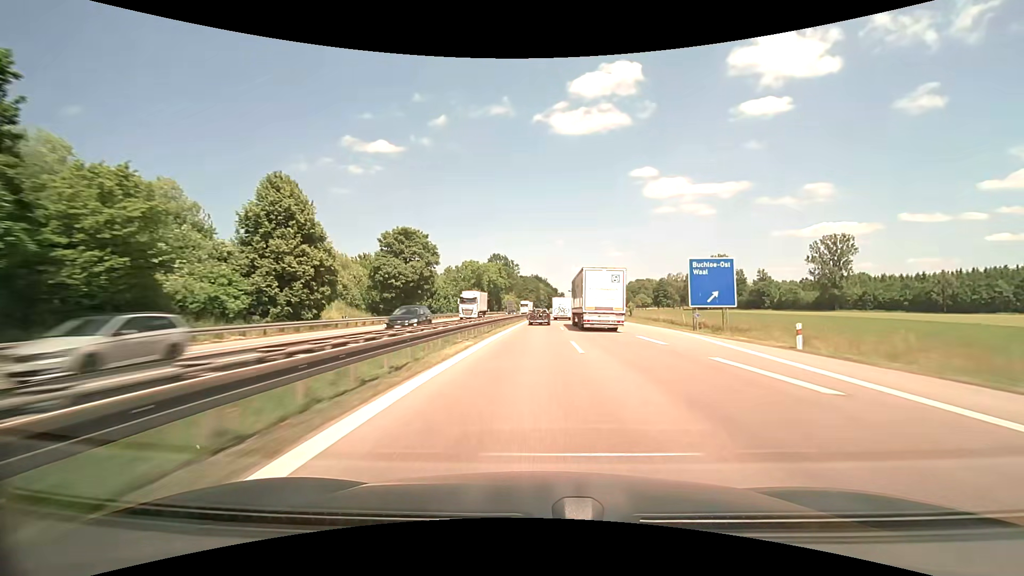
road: motorway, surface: asphalt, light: Day
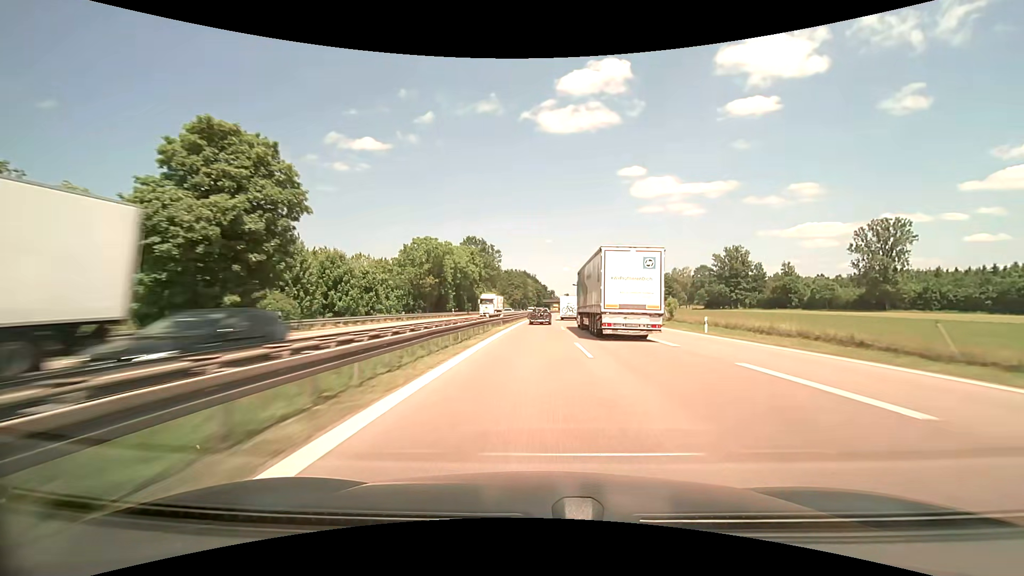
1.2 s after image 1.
(+0.2, +37.7) m; +1°
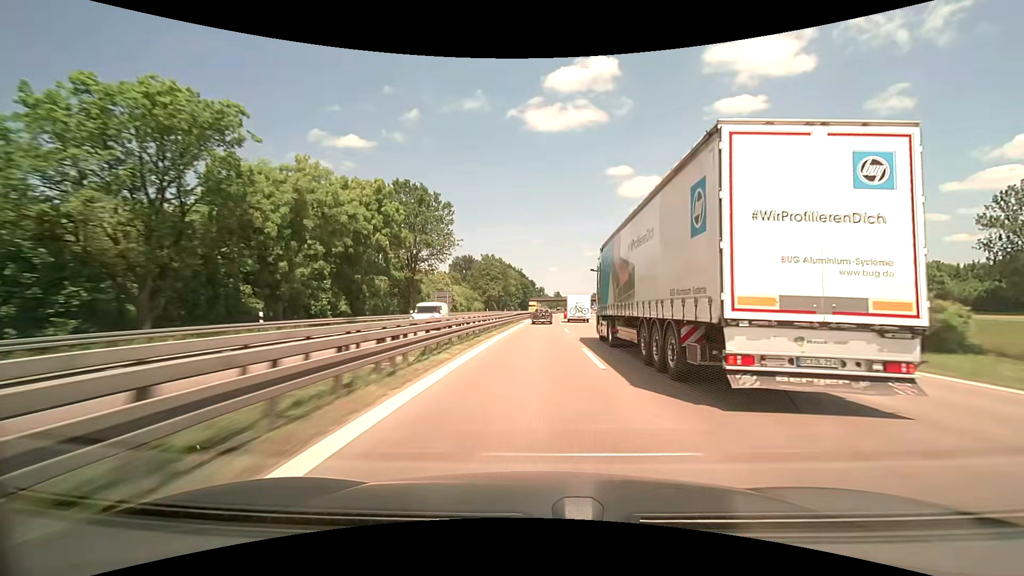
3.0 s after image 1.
(+1.2, +56.3) m; +2°
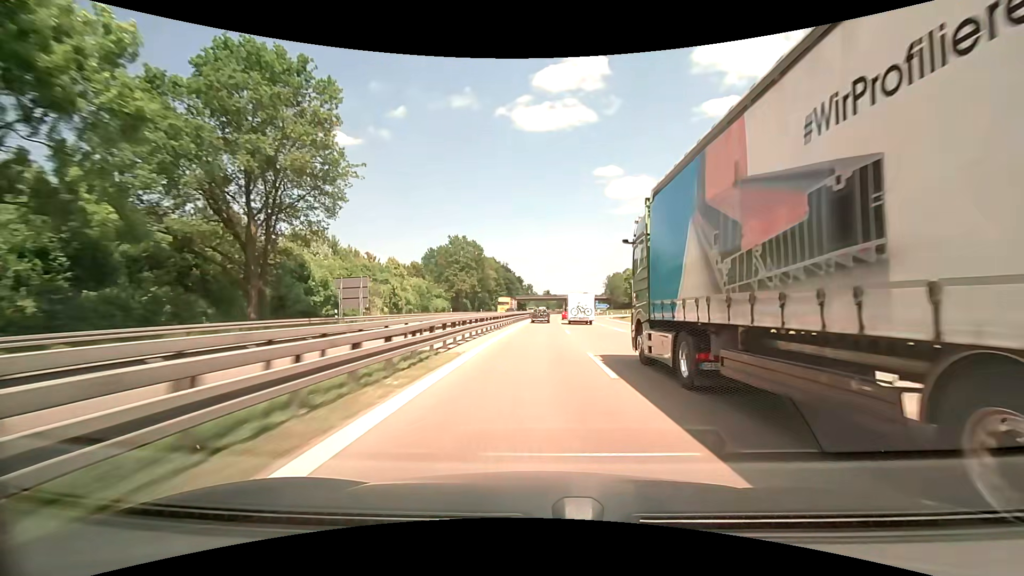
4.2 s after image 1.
(+0.4, +37.6) m; +1°
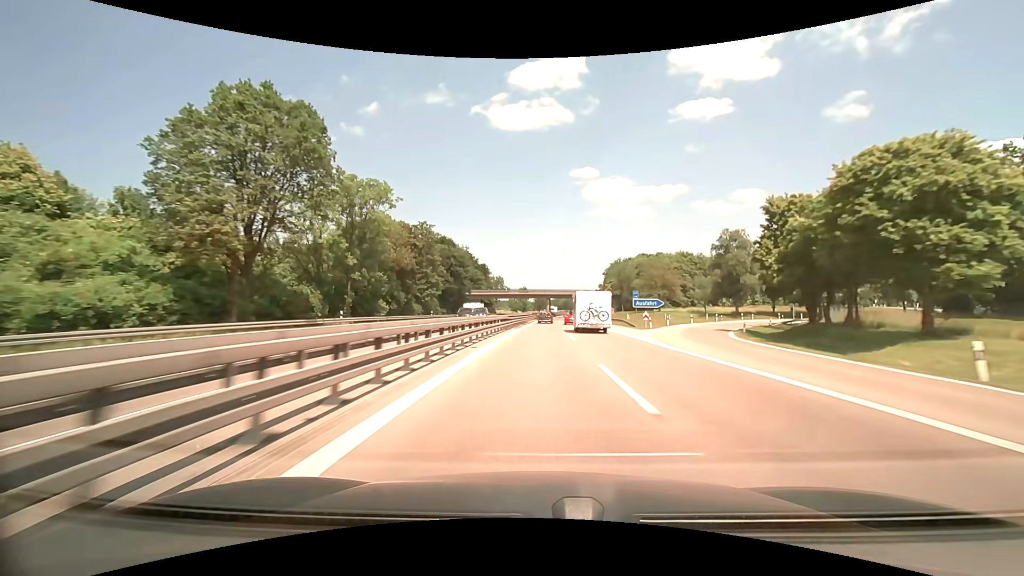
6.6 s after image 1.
(+1.2, +75.2) m; +2°
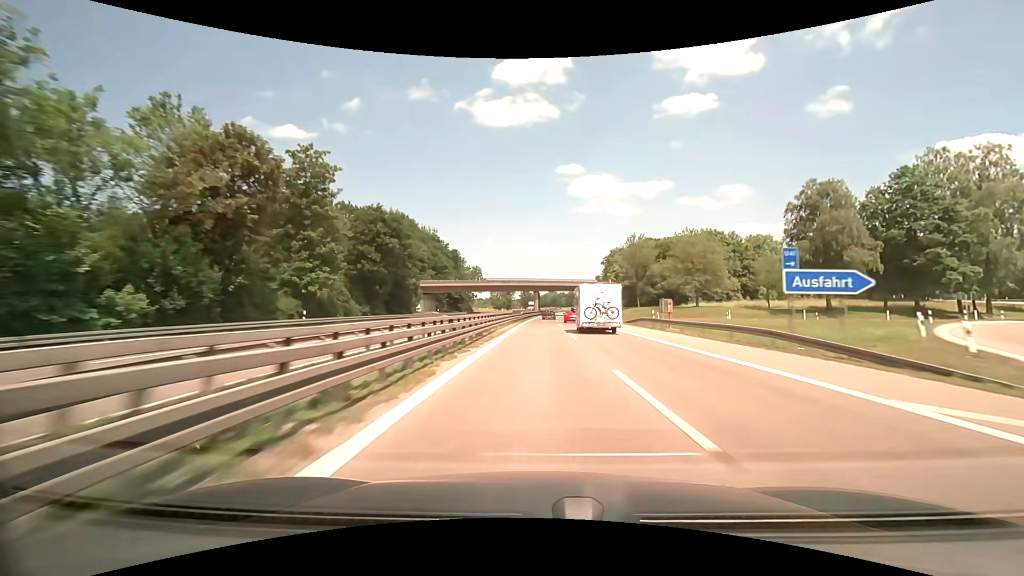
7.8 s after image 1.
(+0.6, +37.8) m; +2°
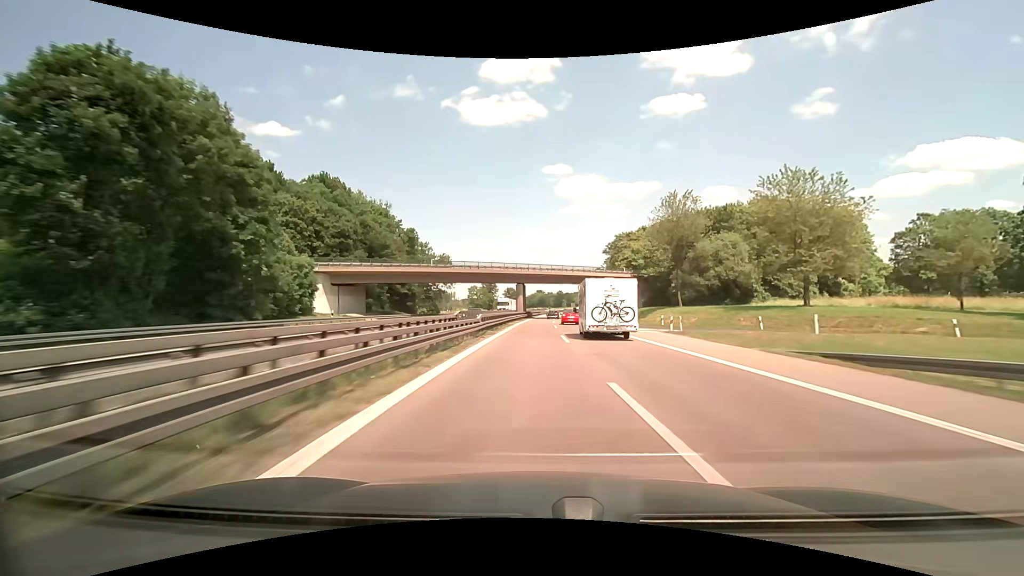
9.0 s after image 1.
(+0.2, +37.7) m; +1°
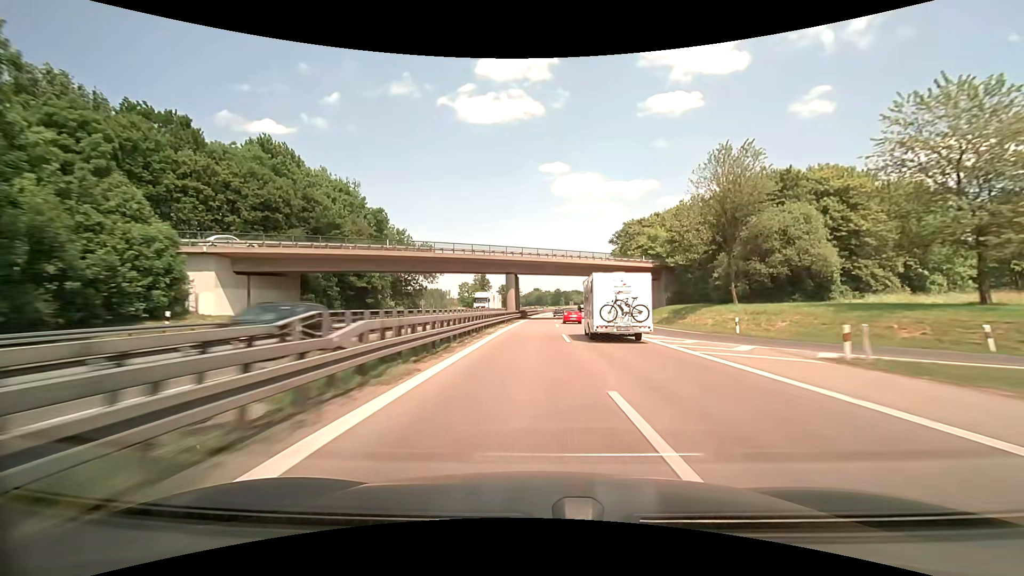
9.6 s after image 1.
(+0.2, +18.8) m; +1°
(0, +10) (0, +20) (+1, +30) (+1, +40) (+1, +50) (+2, +60) (+2, +70) (+3, +80) (+3, +90) (+4, +100) m
